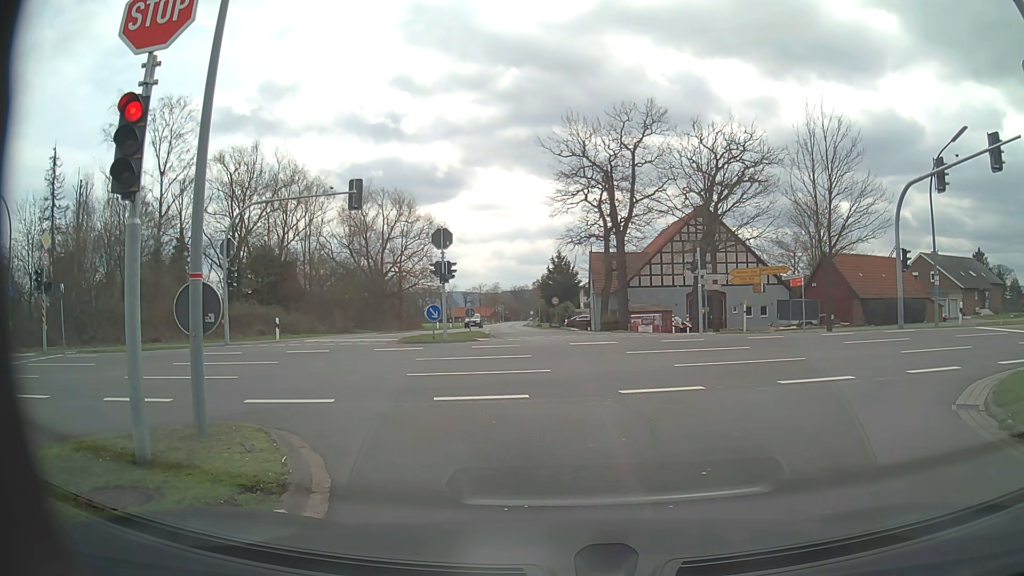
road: tertiary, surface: asphalt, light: Day
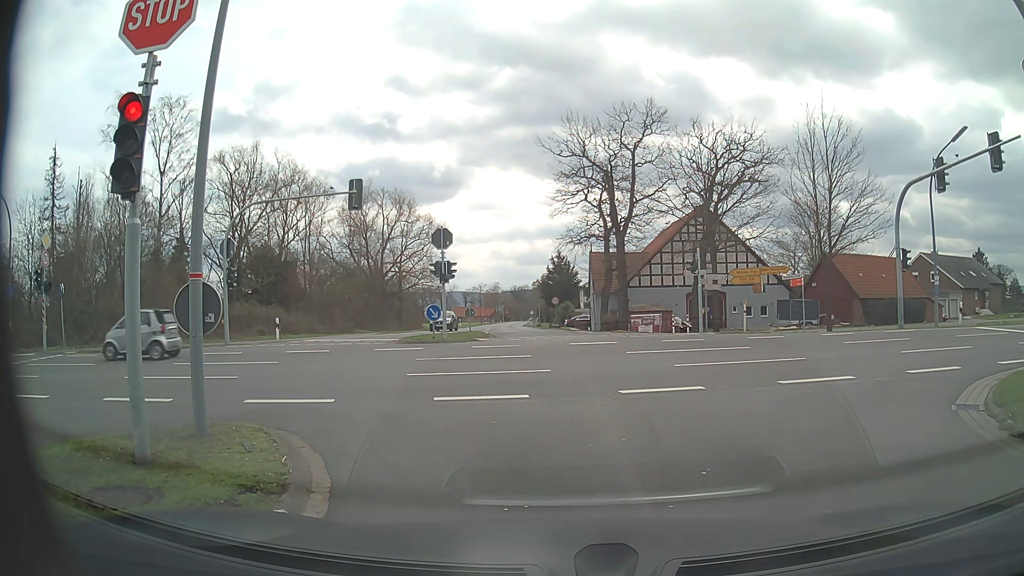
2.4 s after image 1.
(0.0, 0.0) m; 0°
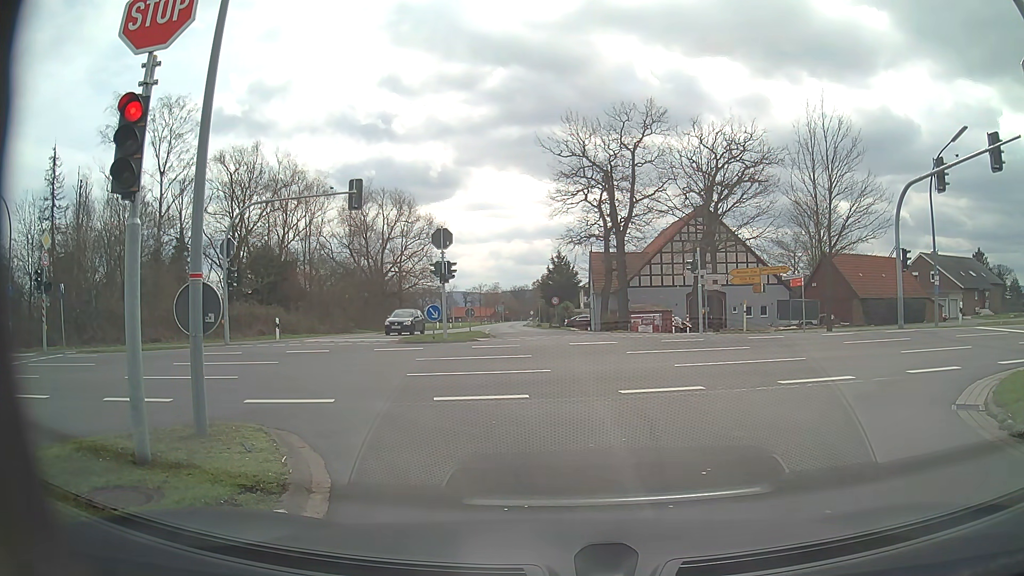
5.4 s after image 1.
(0.0, 0.0) m; 0°
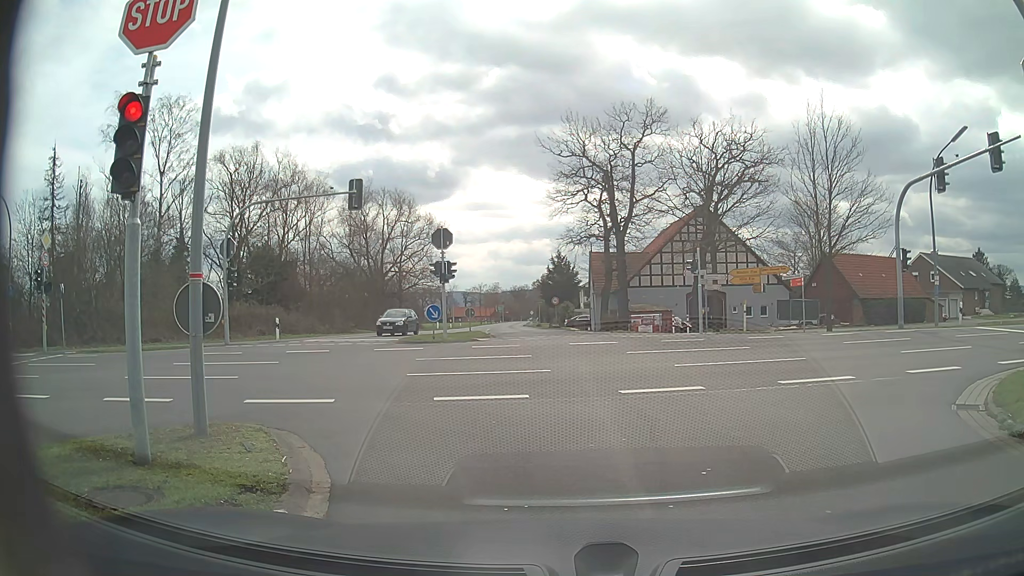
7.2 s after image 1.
(0.0, 0.0) m; 0°
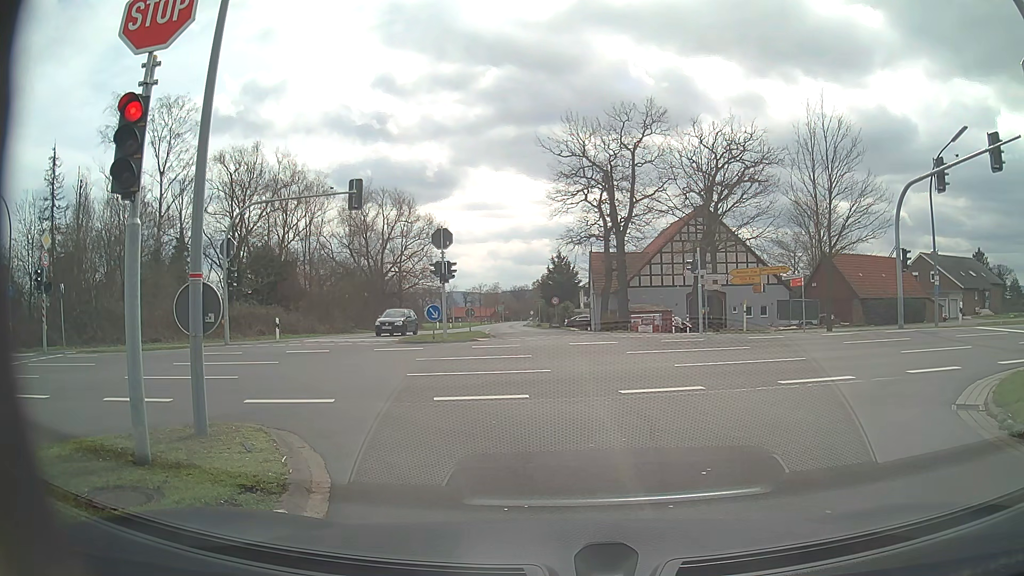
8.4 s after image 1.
(0.0, 0.0) m; 0°
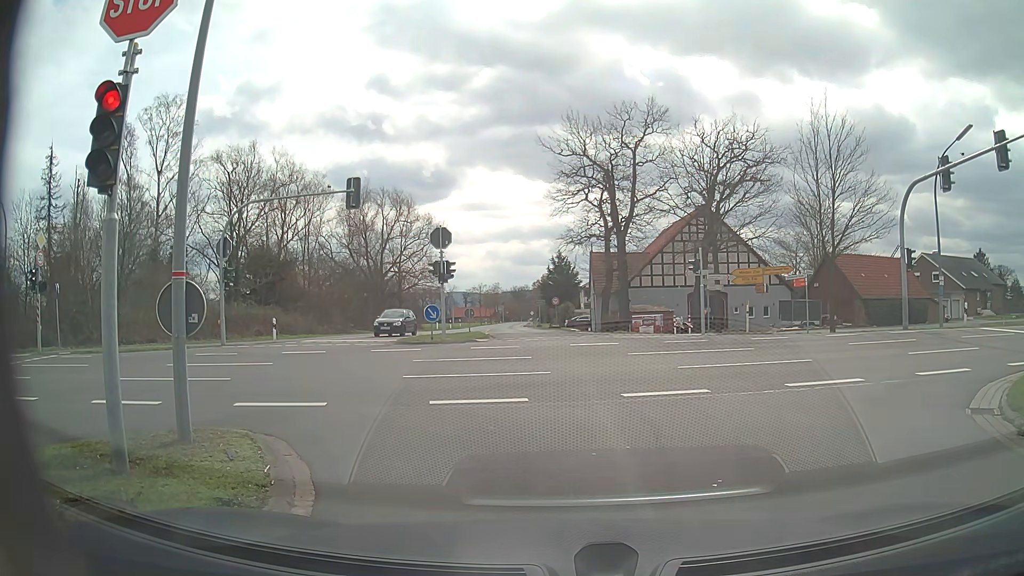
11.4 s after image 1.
(0.0, +0.3) m; 0°
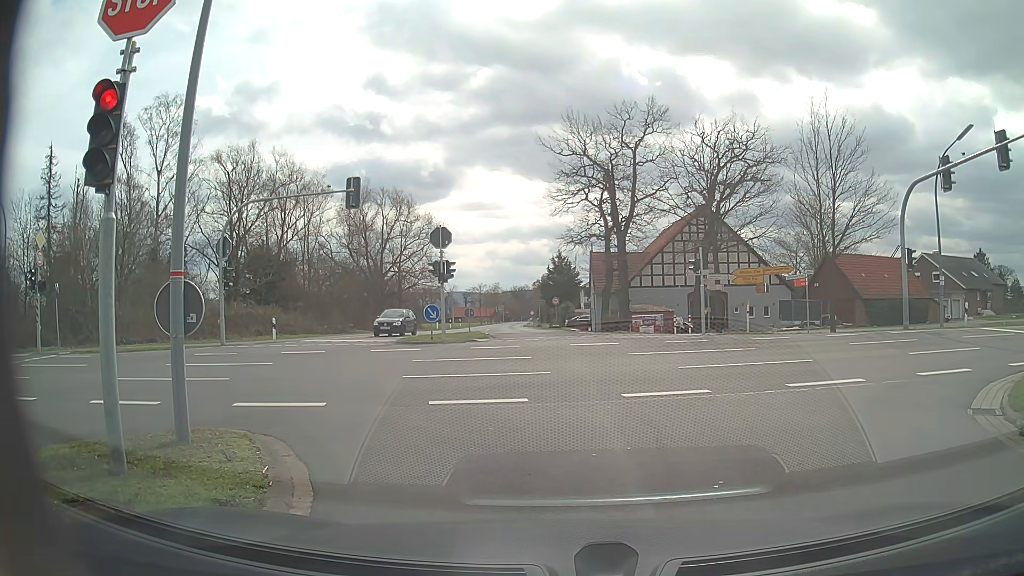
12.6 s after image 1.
(0.0, +0.1) m; 0°
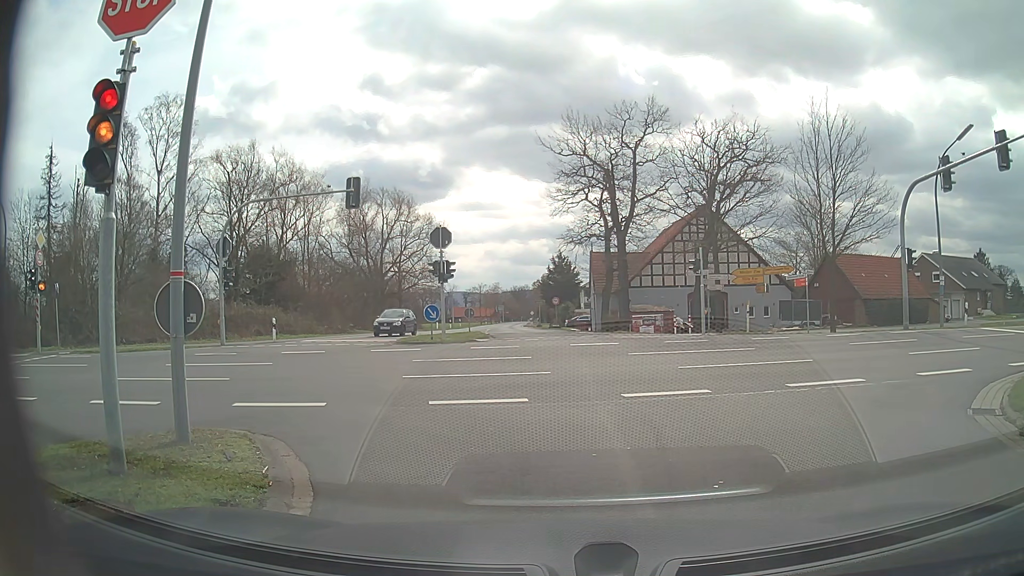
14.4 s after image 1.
(0.0, 0.0) m; 0°
(-1, +10) (-7, +18) (-16, +19) (-26, +18) (-36, +17) (-46, +15) (-56, +13) (-66, +12) (-76, +10) (-85, +8) m
